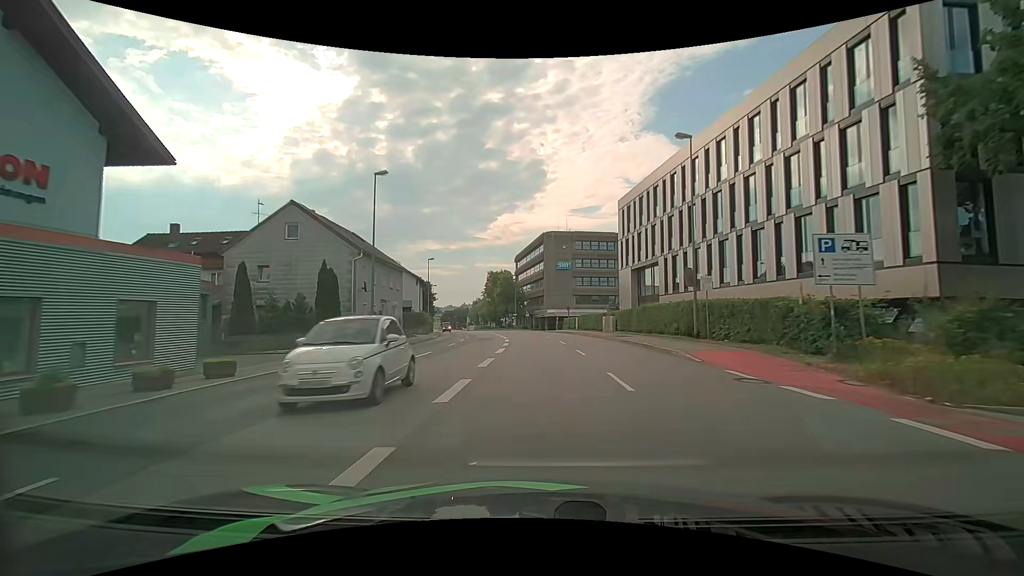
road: primary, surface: asphalt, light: Day
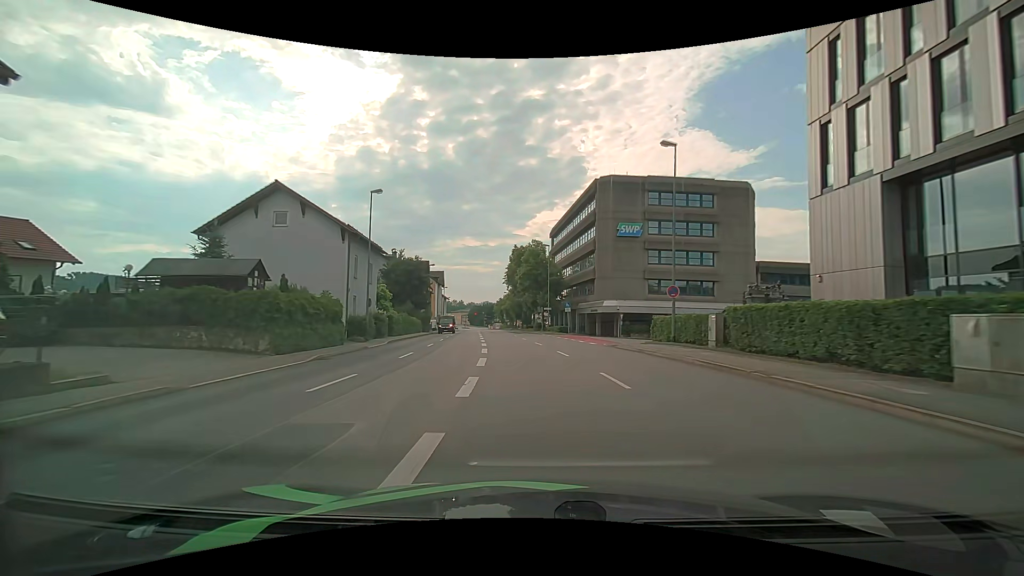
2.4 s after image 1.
(-0.8, +35.4) m; -4°
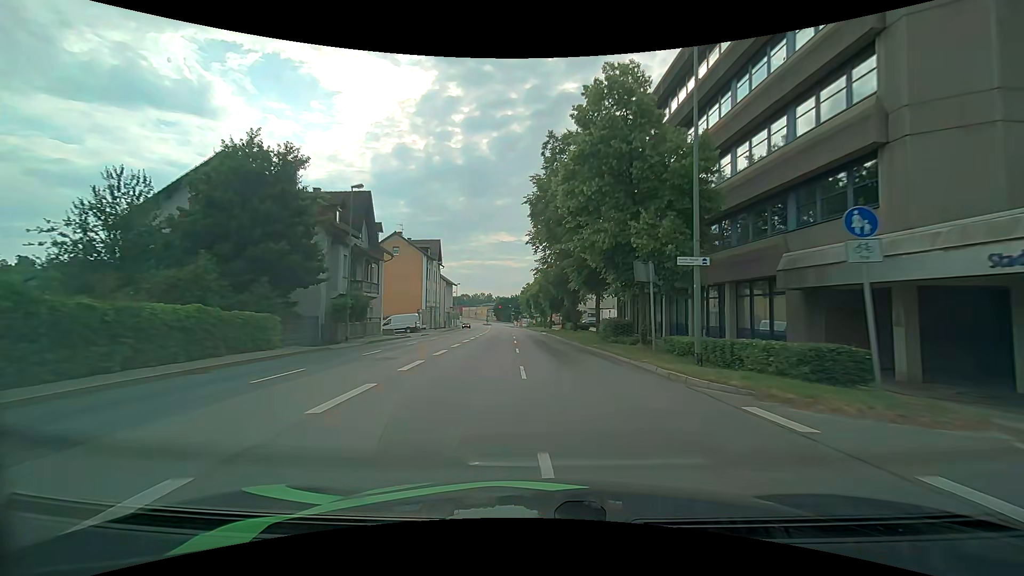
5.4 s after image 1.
(-2.0, +43.6) m; -4°
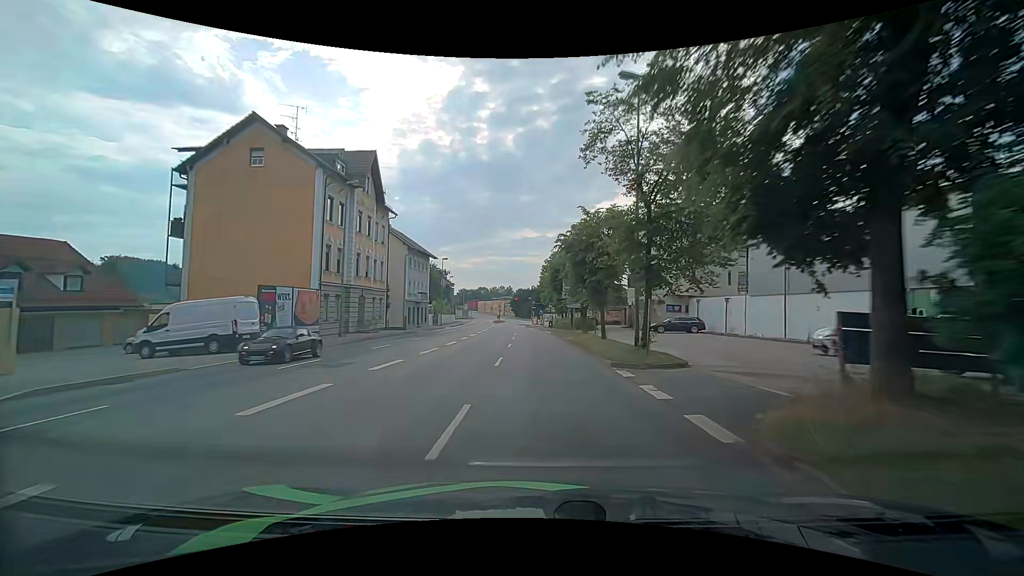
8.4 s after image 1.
(-1.2, +42.4) m; -3°
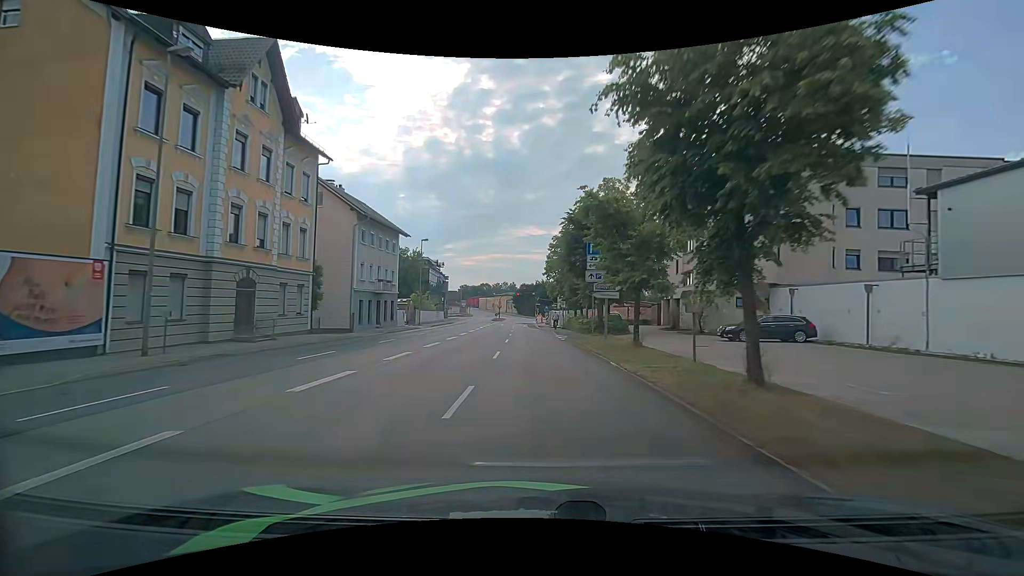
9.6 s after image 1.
(-0.1, +16.2) m; 0°
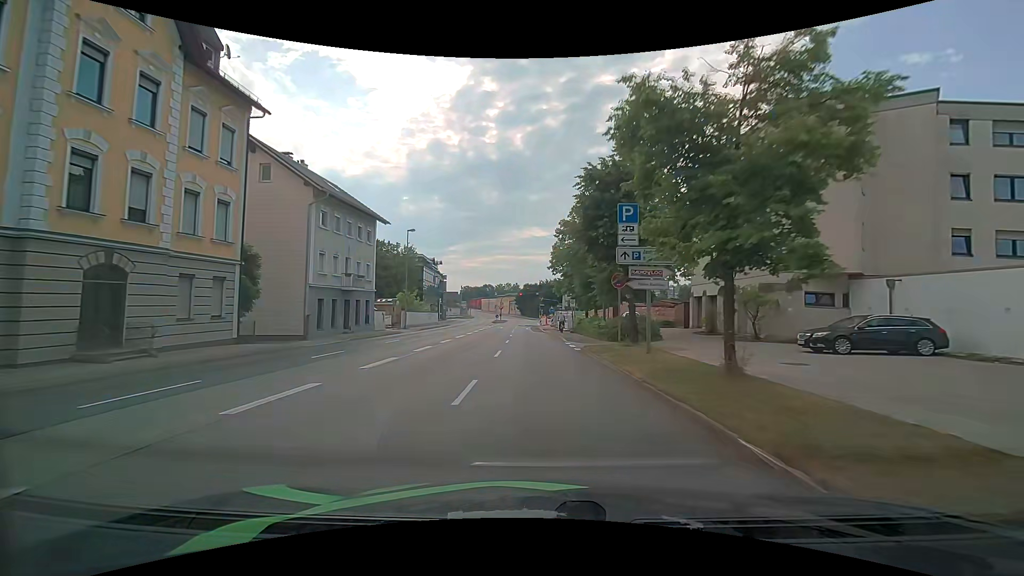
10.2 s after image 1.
(0.0, +7.9) m; 0°
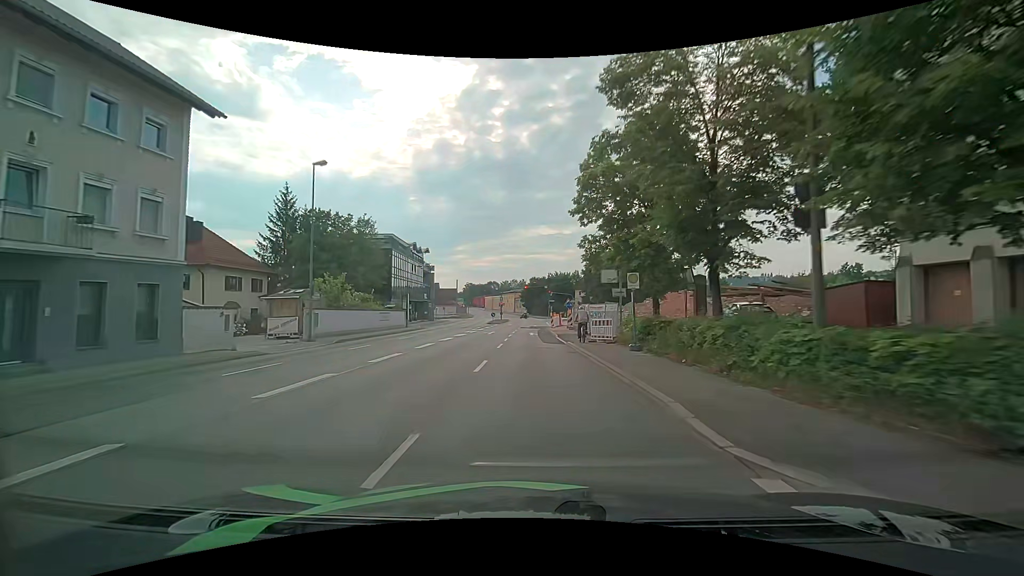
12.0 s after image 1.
(-0.2, +22.8) m; -2°
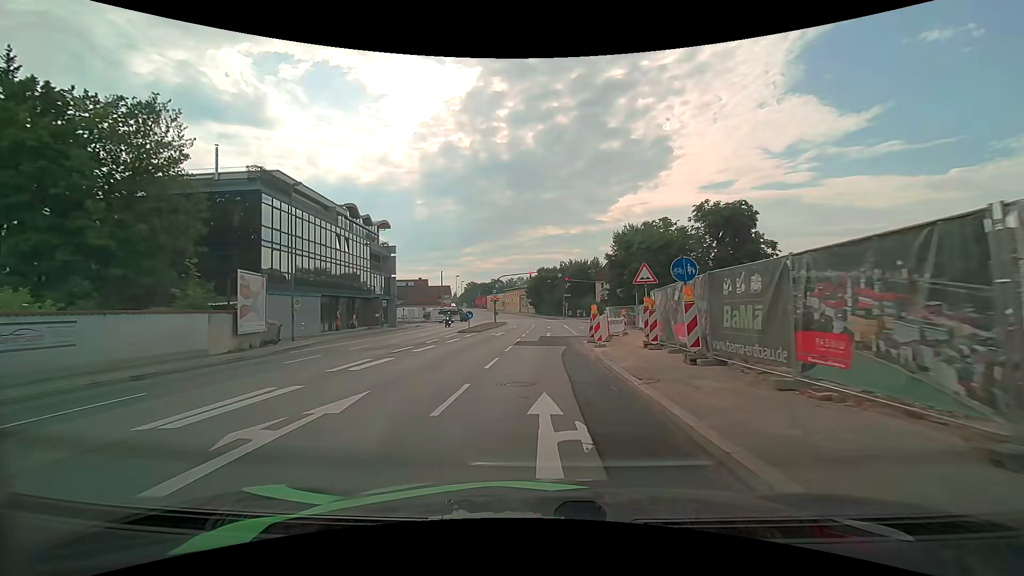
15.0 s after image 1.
(0.0, +31.9) m; 0°
(0, +10) (0, +20) (0, +30) (+1, +40) (+1, +50) (+1, +60) (+1, +70) (0, +80) (0, +90) (-1, +100) m
